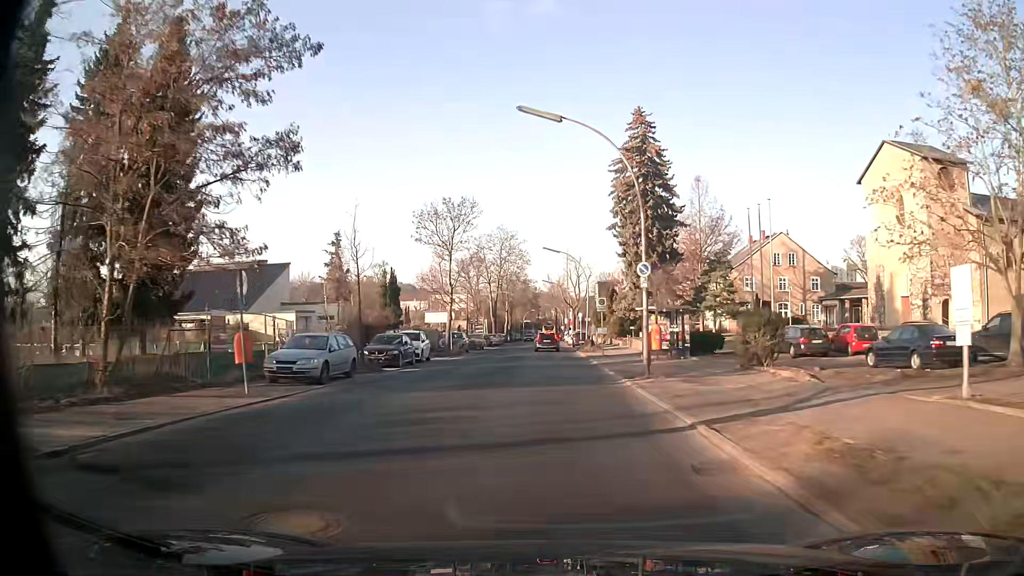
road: tertiary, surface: asphalt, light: Day
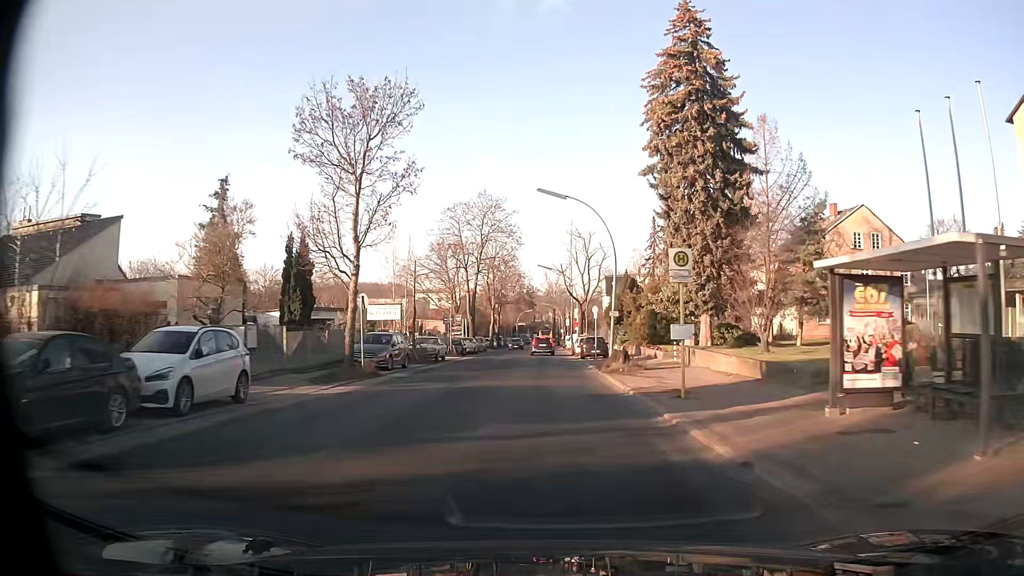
(-0.1, +22.5) m; 0°
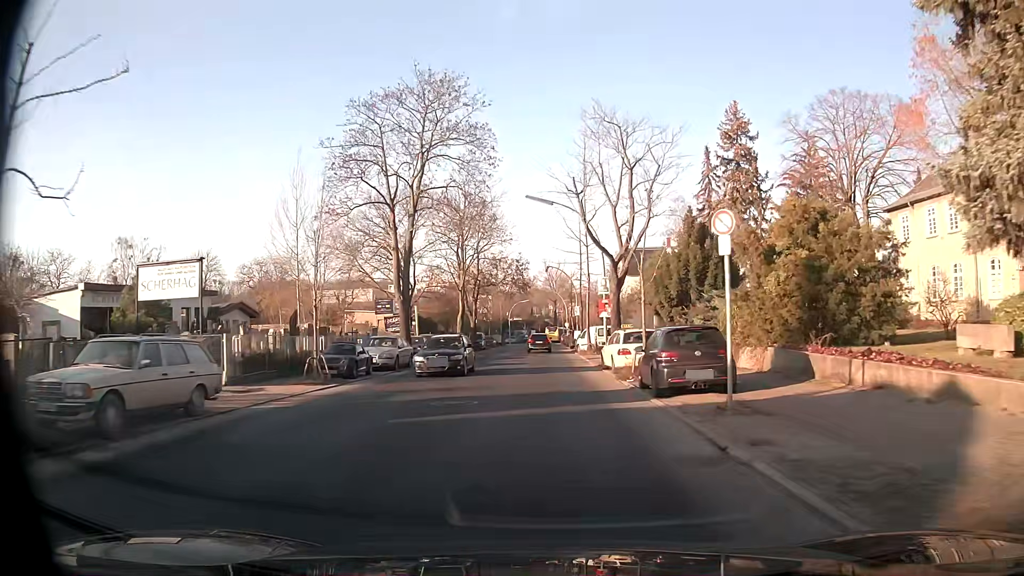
(-0.1, +29.7) m; 0°
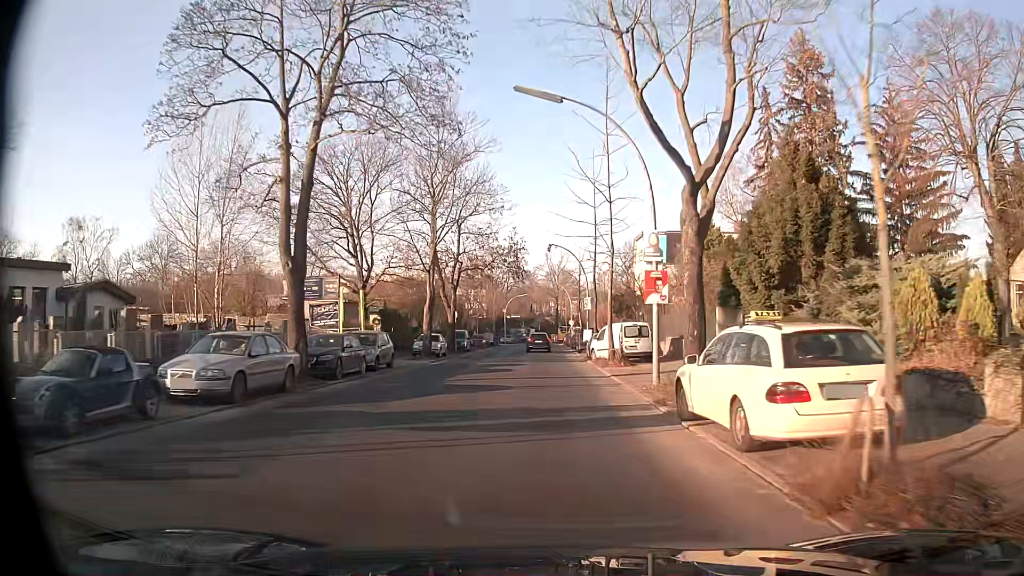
(-0.1, +14.9) m; +1°
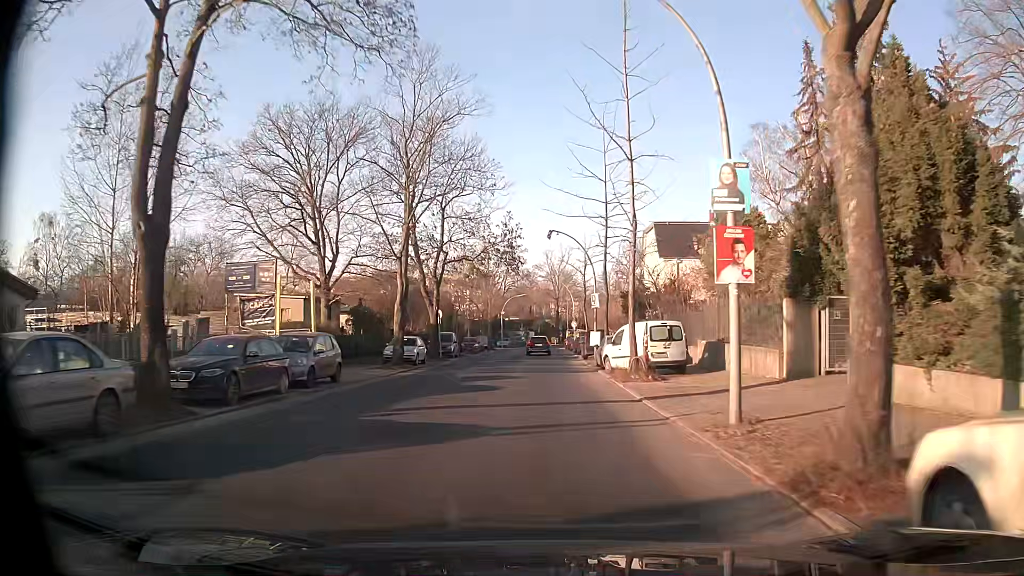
(-0.1, +7.5) m; -1°
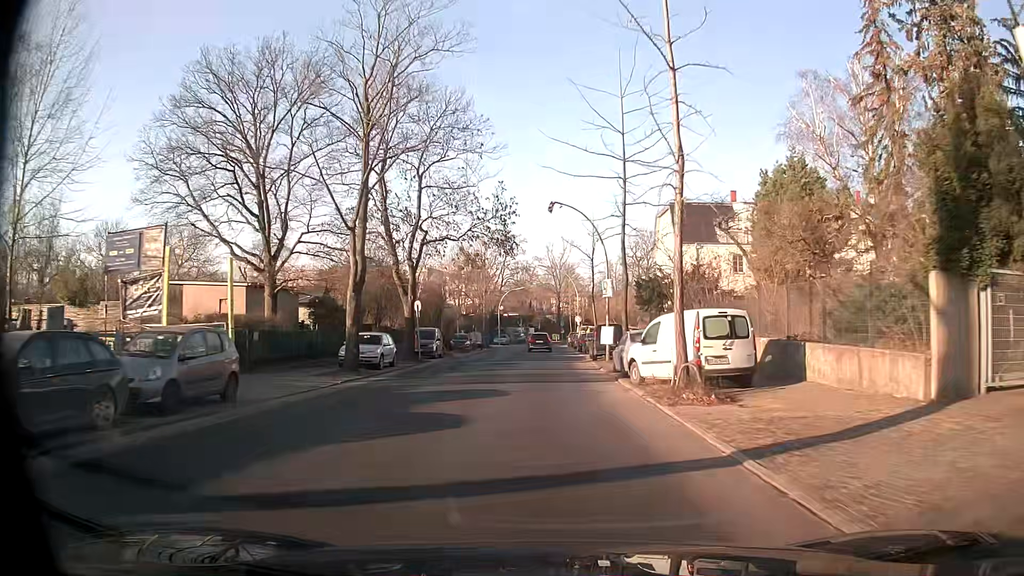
(0.0, +7.6) m; 0°
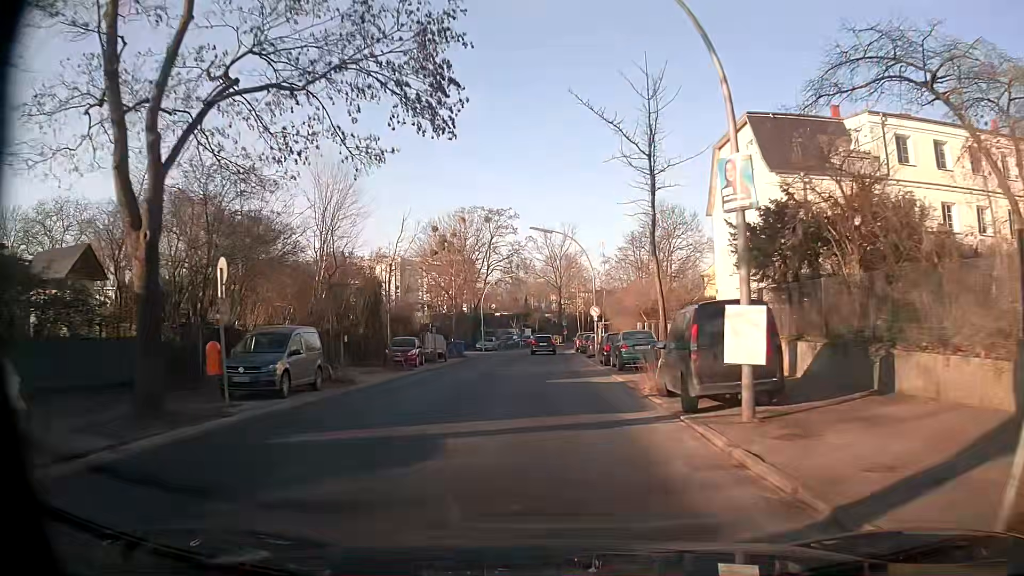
(0.0, +22.8) m; 0°
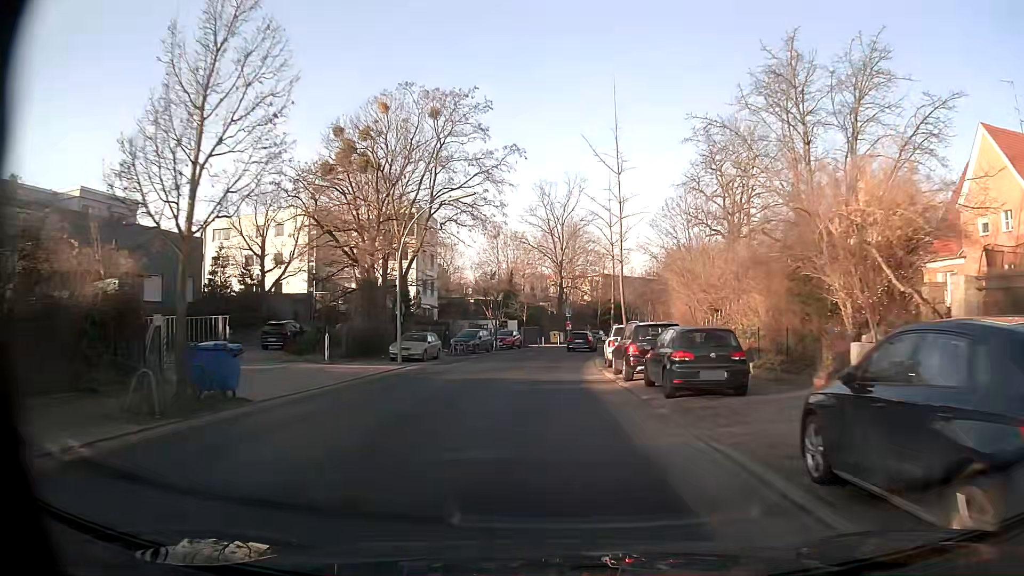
(+0.2, +38.0) m; -1°
(0, +10) (0, +20) (+1, +30) (+2, +40) (+3, +50) (+6, +60) (+9, +69) (+12, +79) (+16, +88) (+20, +97) m
